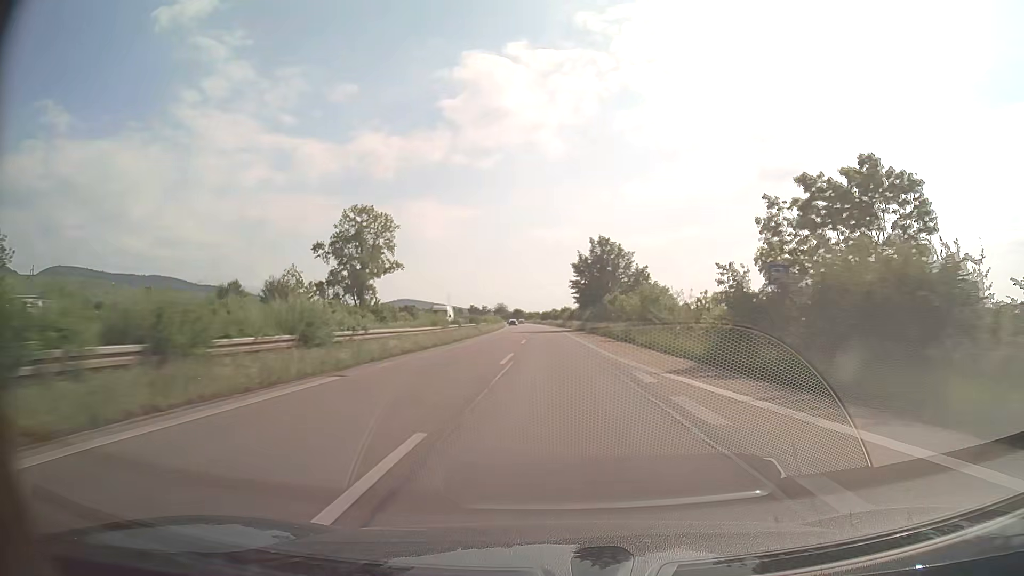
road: trunk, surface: asphalt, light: Day
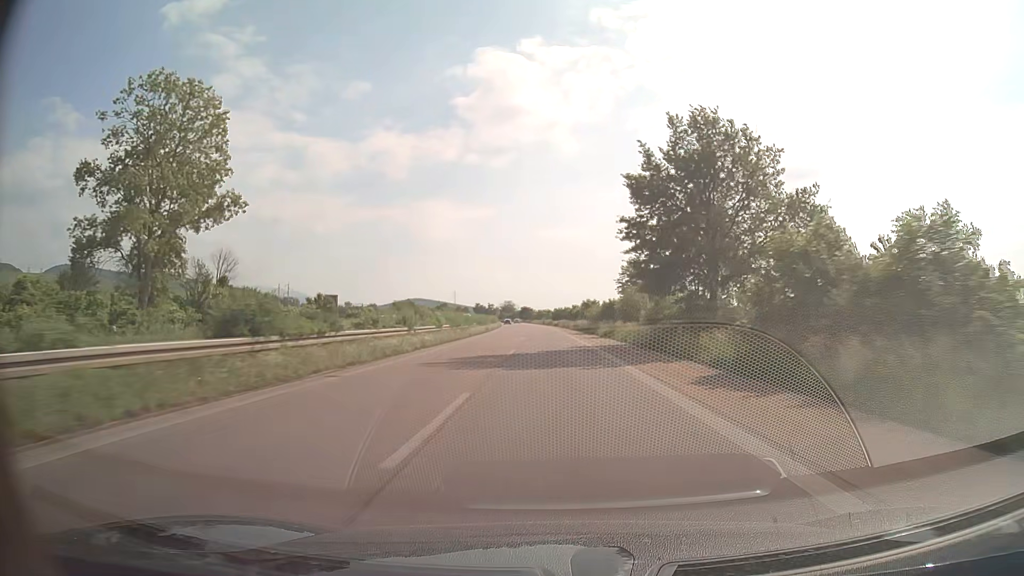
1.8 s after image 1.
(-0.5, +50.6) m; -1°
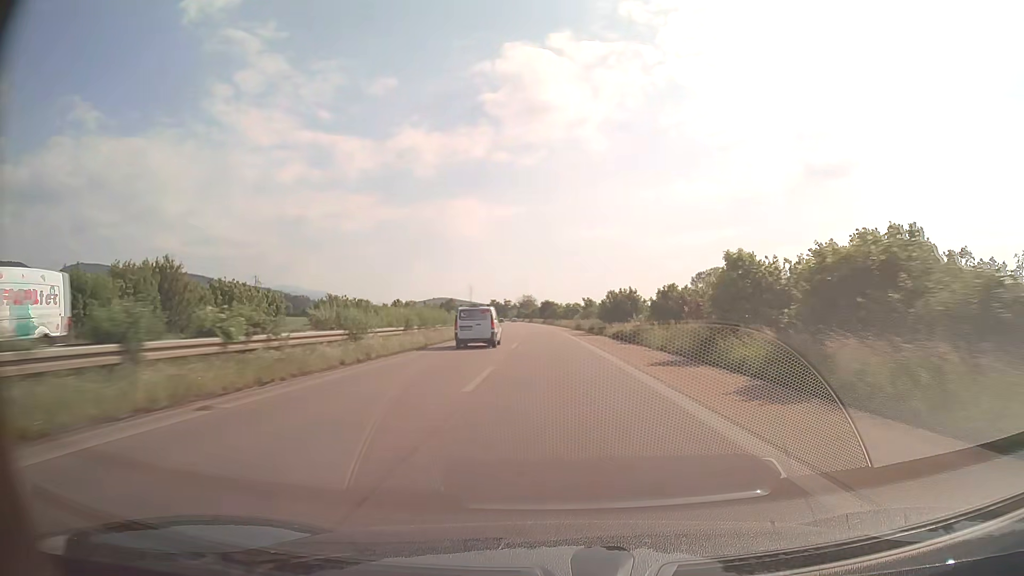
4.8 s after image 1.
(-1.7, +84.0) m; -2°
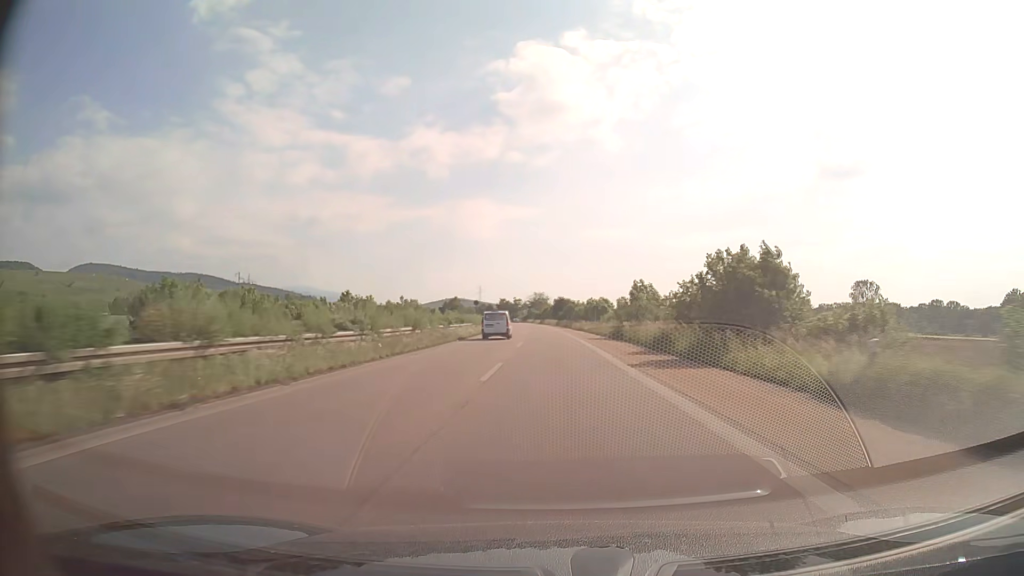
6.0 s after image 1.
(-0.3, +33.5) m; -1°
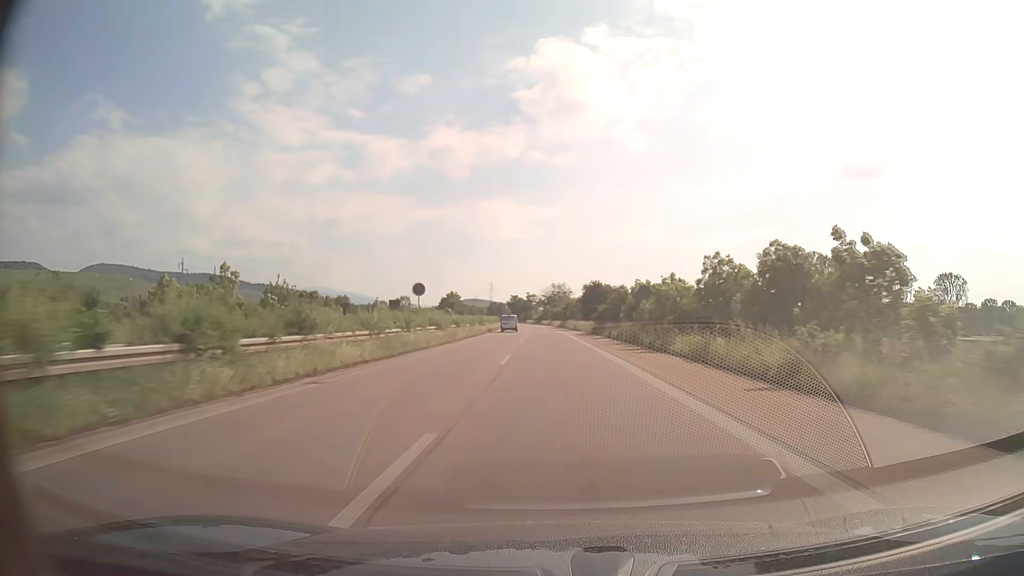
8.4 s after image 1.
(-1.2, +66.7) m; -2°
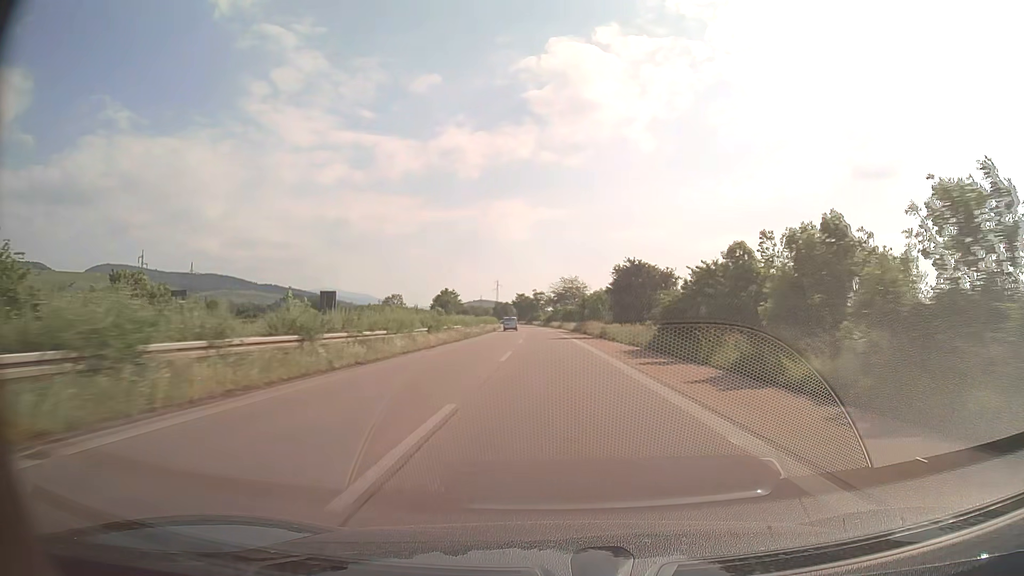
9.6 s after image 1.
(-0.2, +33.3) m; -1°
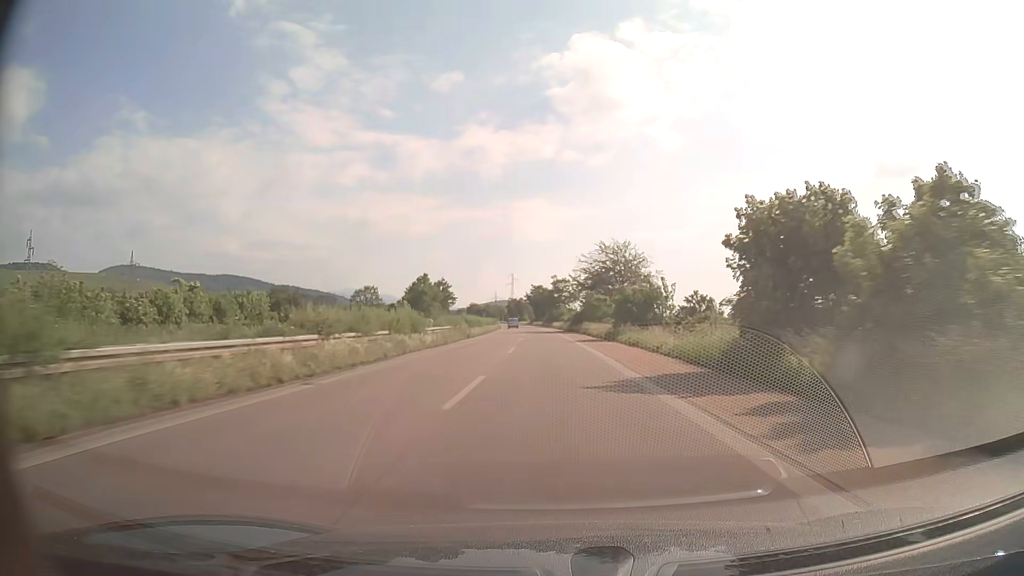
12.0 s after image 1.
(-0.9, +66.7) m; -2°
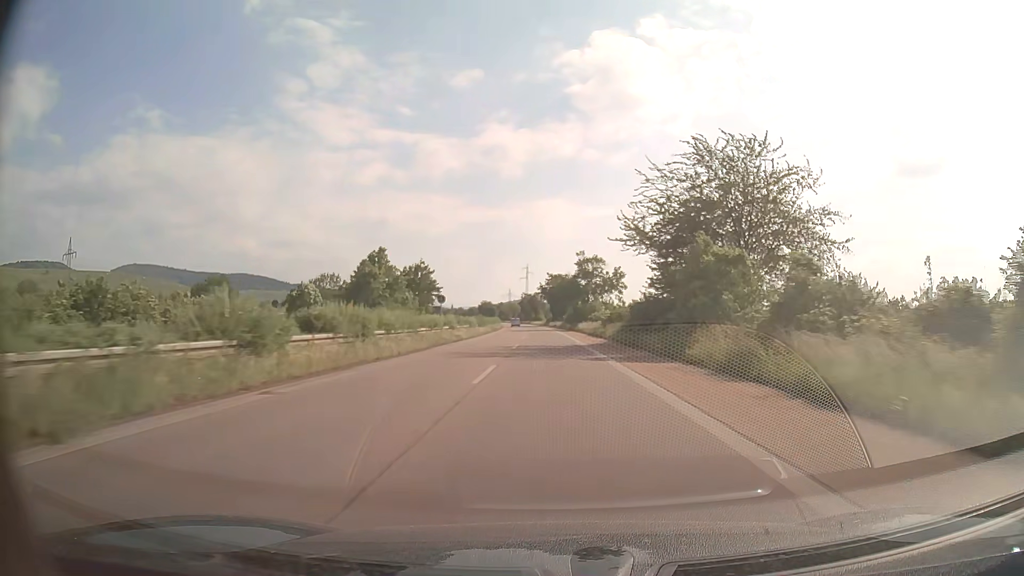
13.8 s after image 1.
(-0.6, +49.9) m; -1°
(0, +10) (0, +20) (0, +30) (0, +40) (-1, +50) (-1, +60) (-1, +70) (-2, +80) (-2, +90) (-3, +100) m
